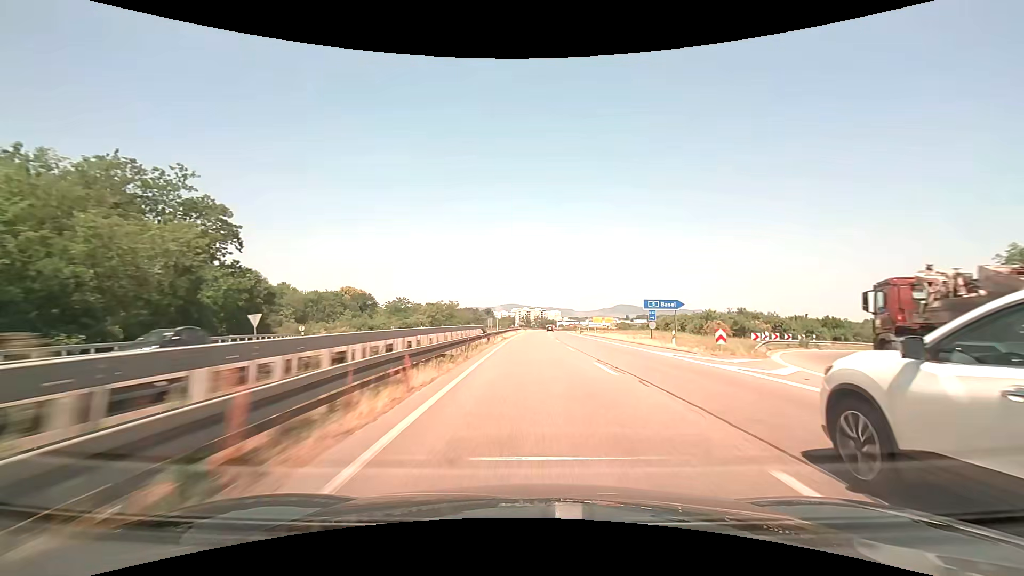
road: trunk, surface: asphalt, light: Day
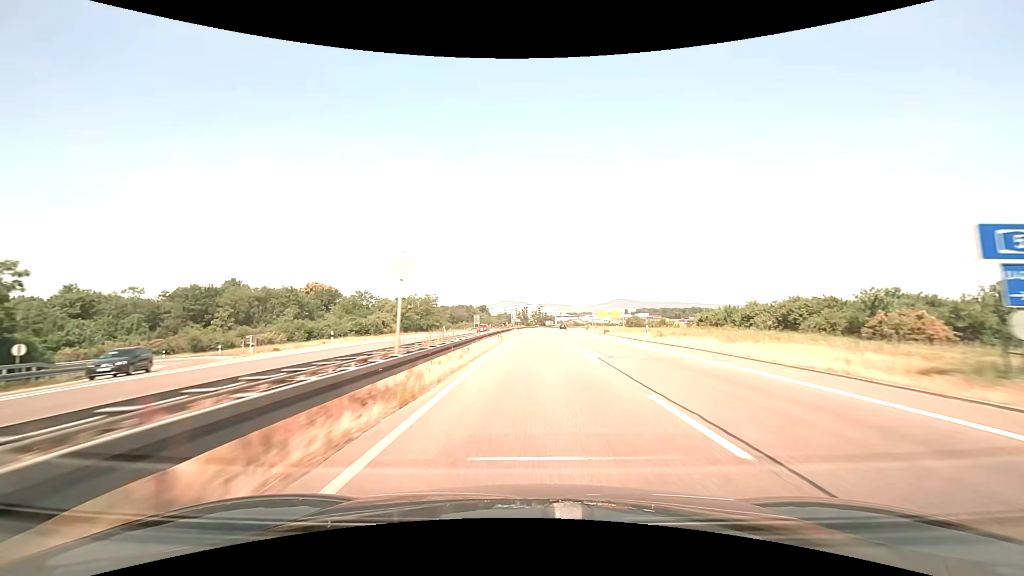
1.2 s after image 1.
(+0.1, +31.7) m; 0°
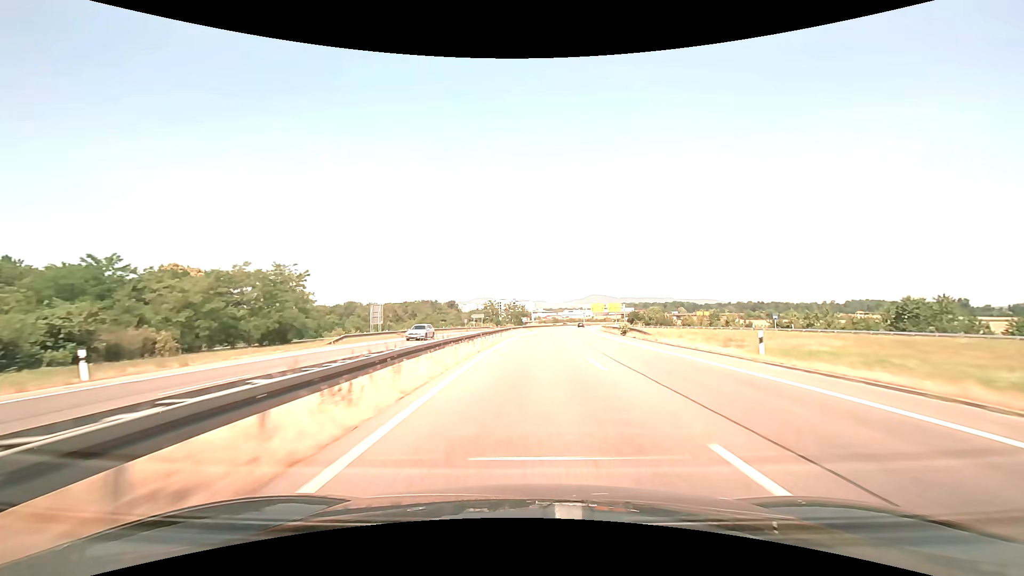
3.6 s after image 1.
(+1.4, +63.4) m; +3°
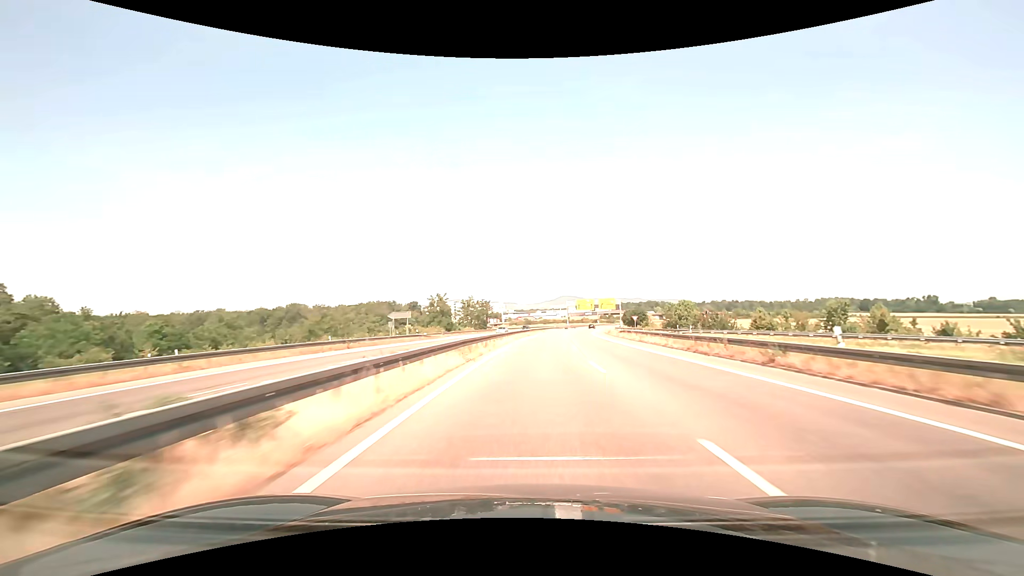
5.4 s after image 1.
(+1.2, +47.7) m; +3°
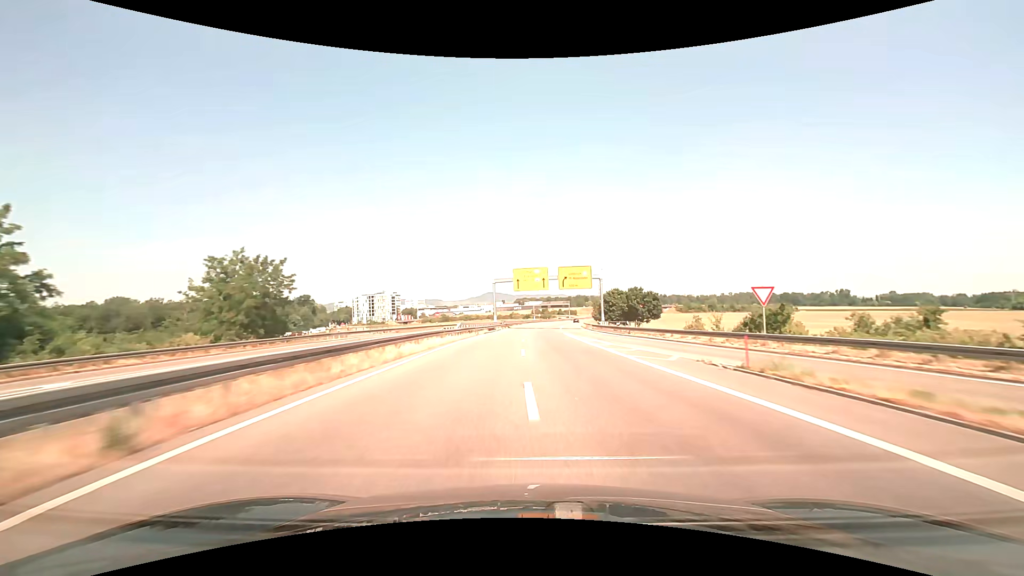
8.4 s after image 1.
(+6.0, +79.1) m; +8°
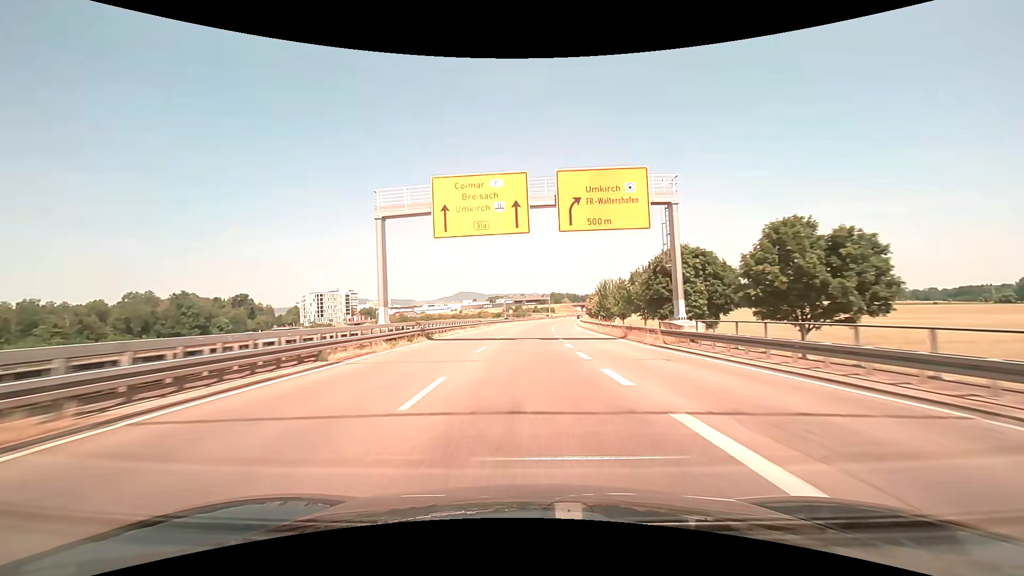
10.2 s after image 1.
(+1.5, +47.4) m; +3°
(0, +10) (0, +20) (0, +30) (0, +40) (+1, +50) (+1, +60) (+2, +70) (+2, +80) (+3, +90) (+4, +100) m
